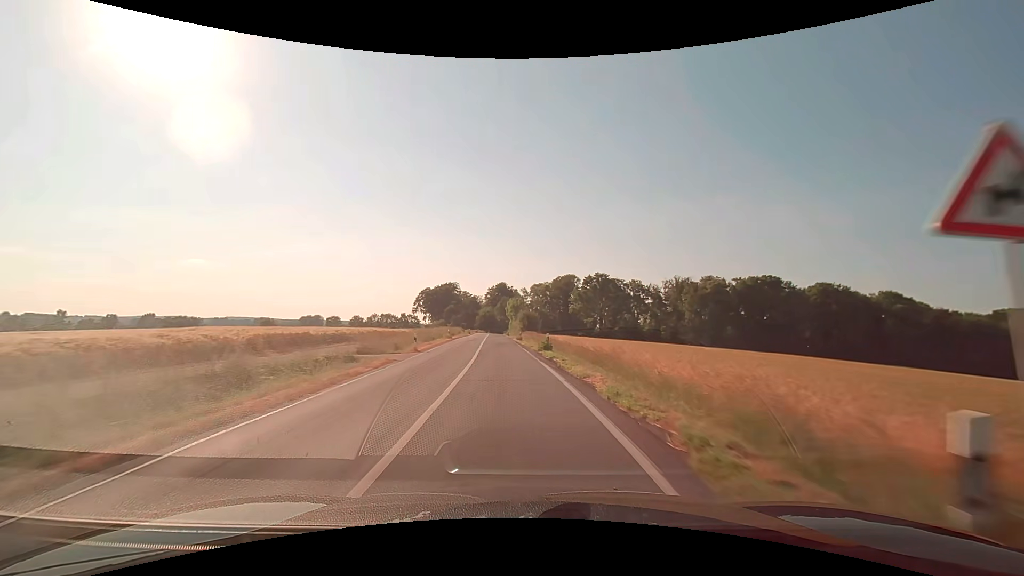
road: secondary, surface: asphalt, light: Day
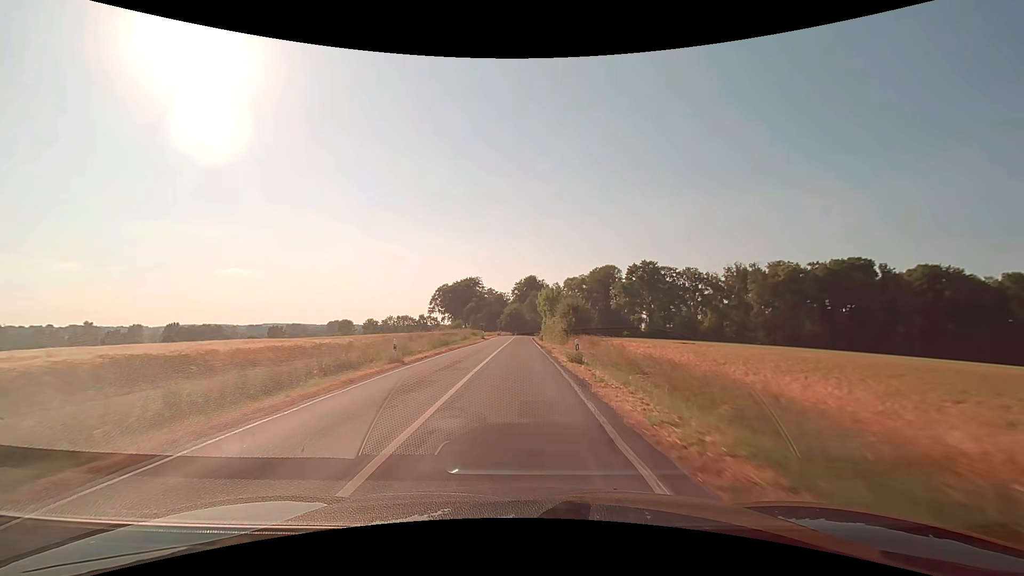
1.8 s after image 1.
(-1.1, +32.0) m; -3°
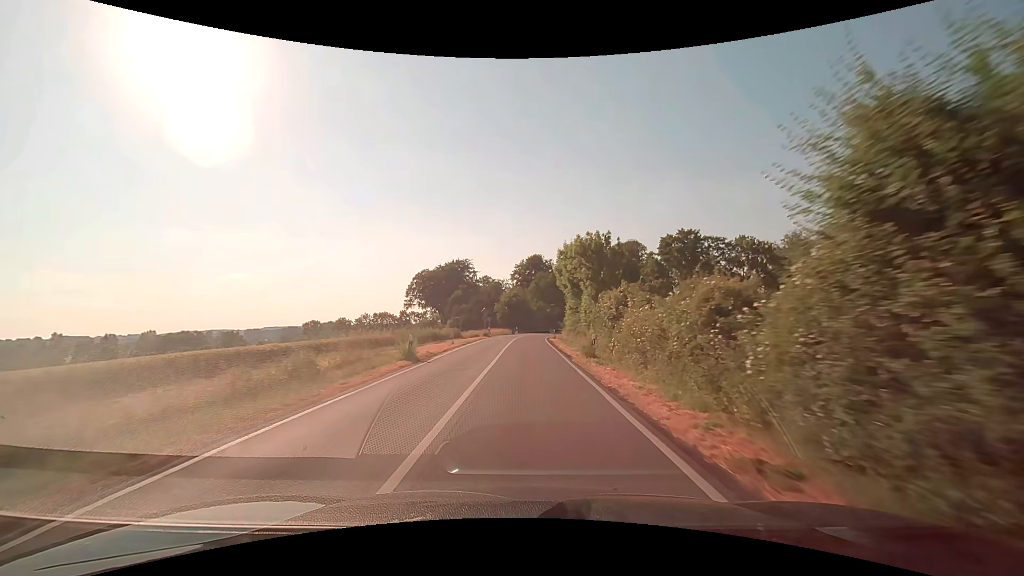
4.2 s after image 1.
(-0.5, +43.0) m; 0°
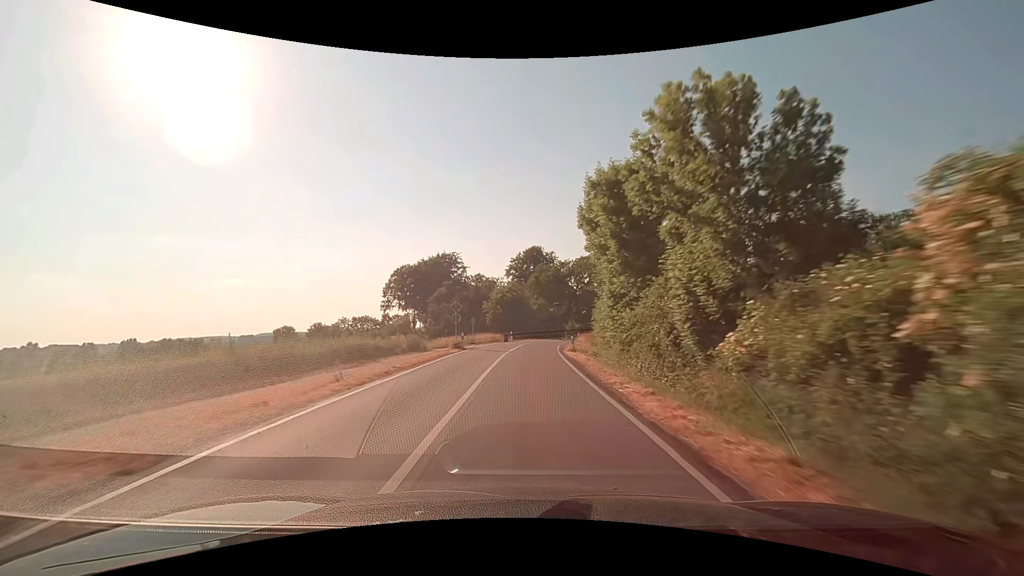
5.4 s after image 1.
(0.0, +21.6) m; 0°
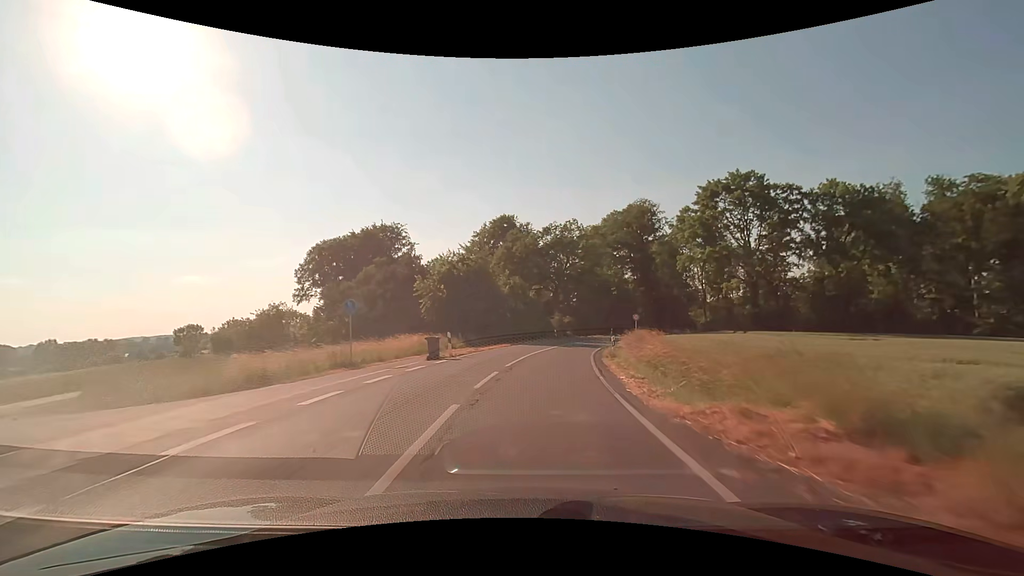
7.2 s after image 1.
(+0.3, +32.4) m; +4°
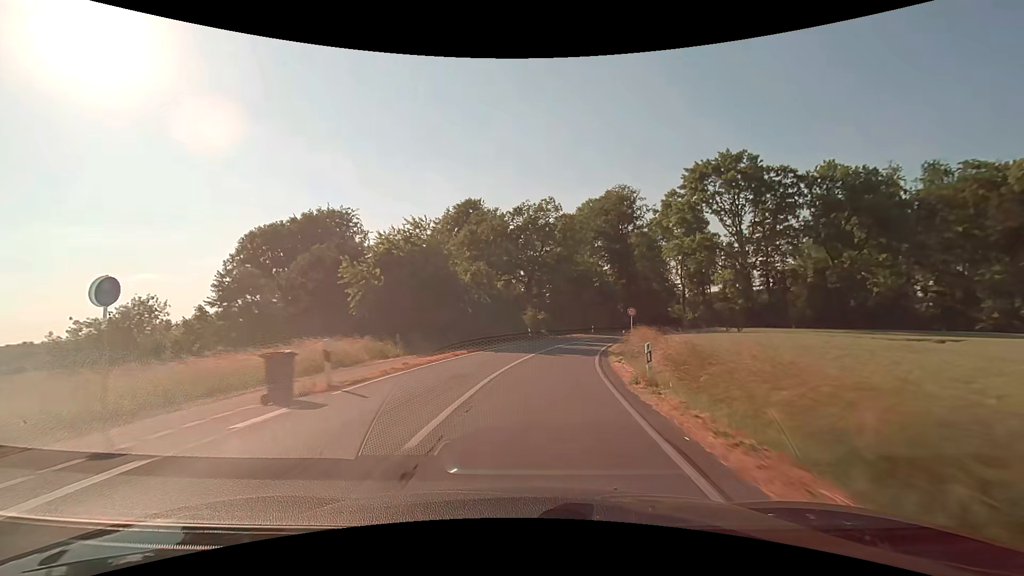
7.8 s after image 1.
(+0.2, +10.8) m; +3°
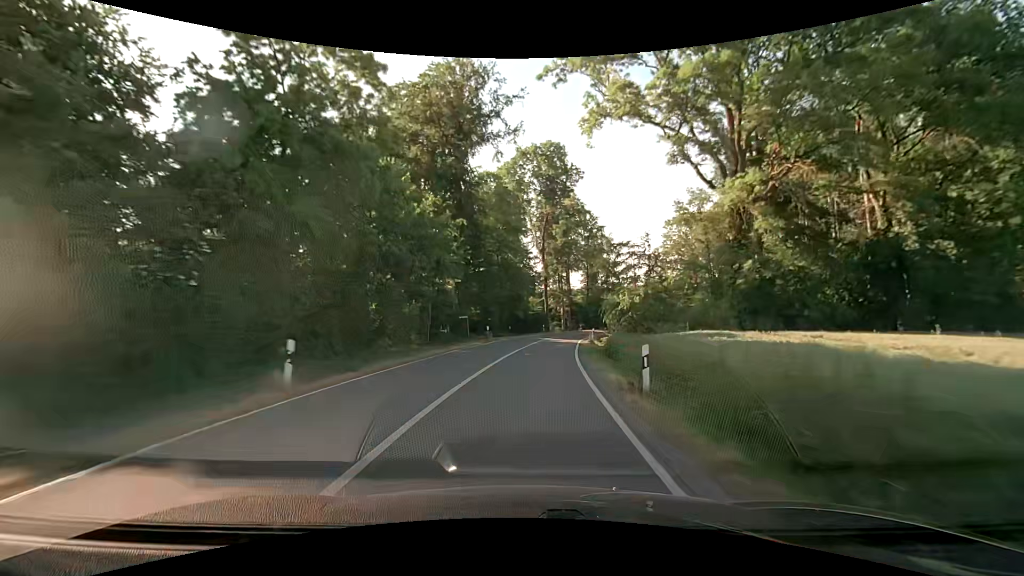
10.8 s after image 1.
(+9.6, +53.1) m; +19°
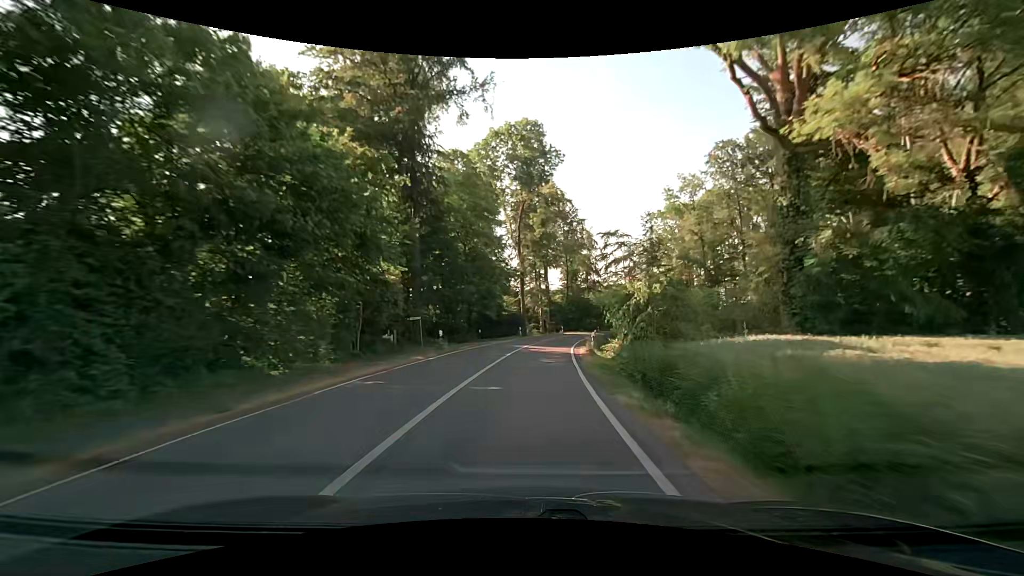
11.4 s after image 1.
(+0.3, +10.8) m; +3°
(0, +10) (+1, +20) (+2, +30) (+3, +40) (+5, +50) (+7, +60) (+9, +69) (+12, +79) (+15, +88) (+19, +97) m
